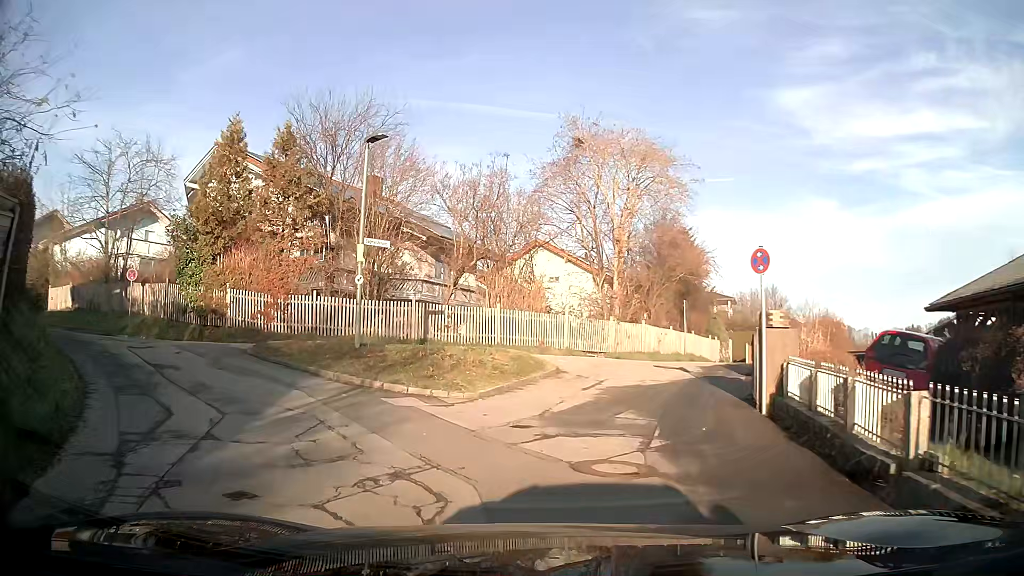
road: residential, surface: asphalt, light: Day
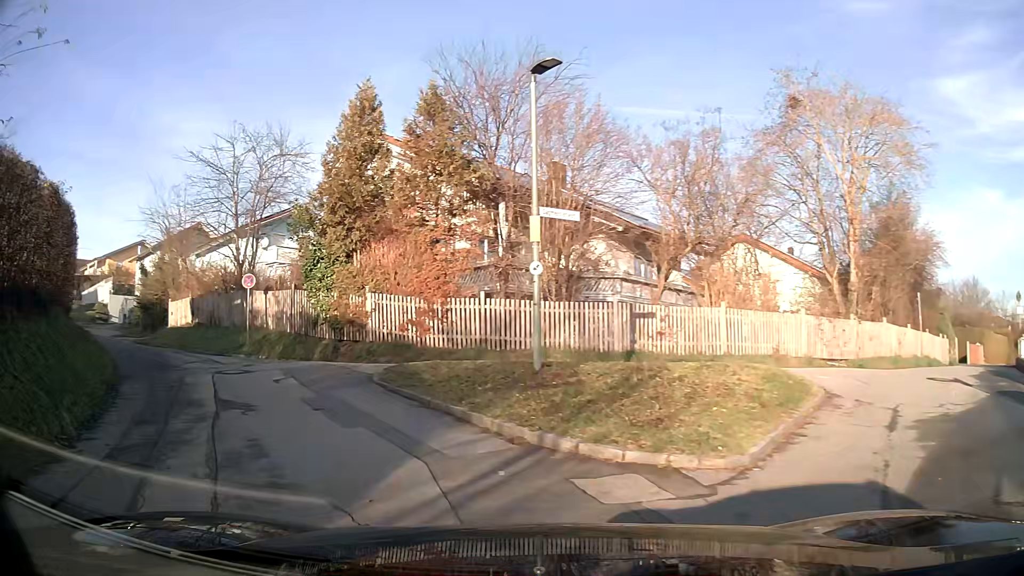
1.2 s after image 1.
(-0.7, +5.1) m; -18°
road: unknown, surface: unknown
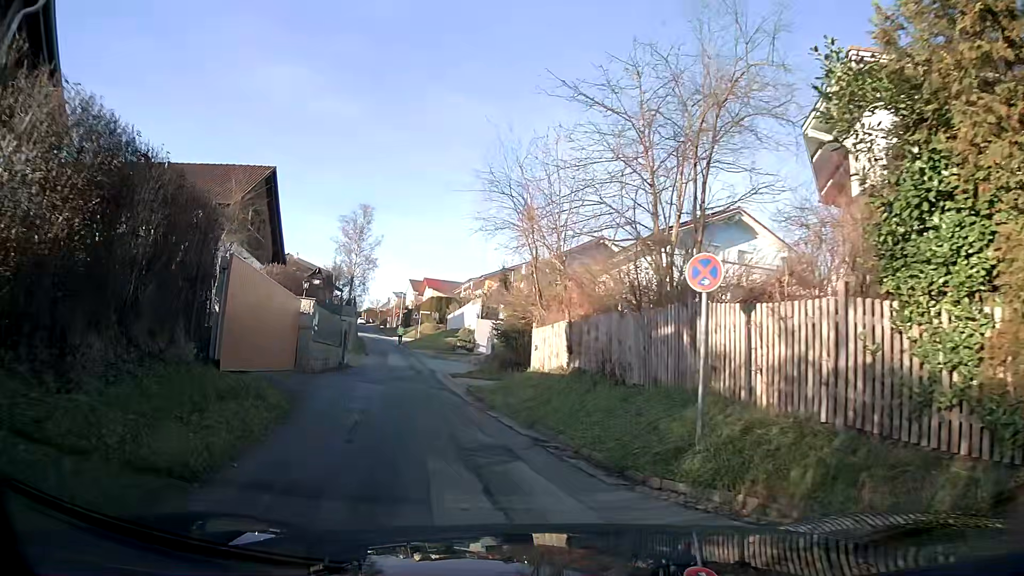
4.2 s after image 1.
(-4.4, +12.3) m; -33°
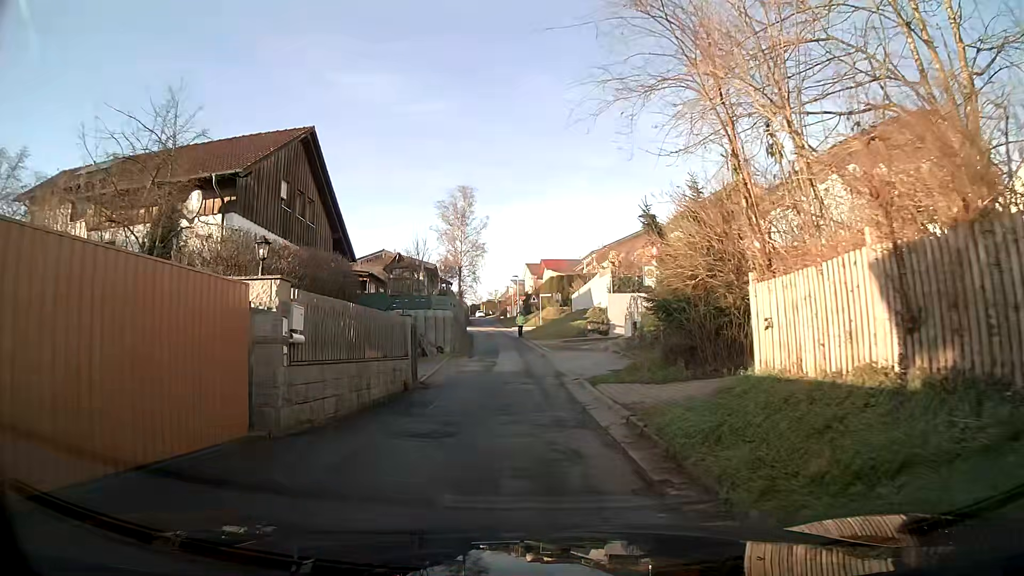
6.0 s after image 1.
(-0.7, +9.5) m; -7°
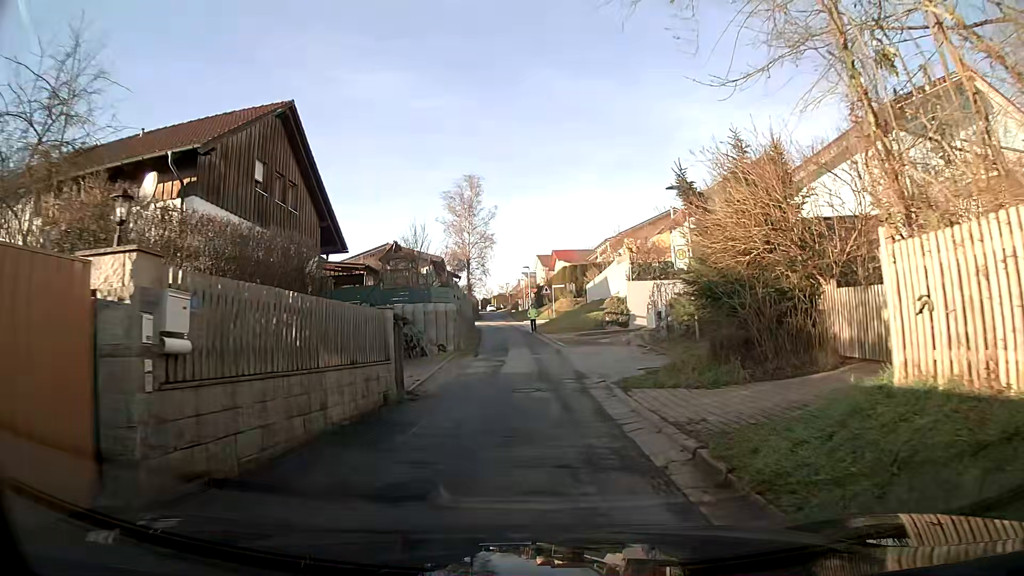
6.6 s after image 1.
(0.0, +3.3) m; -1°
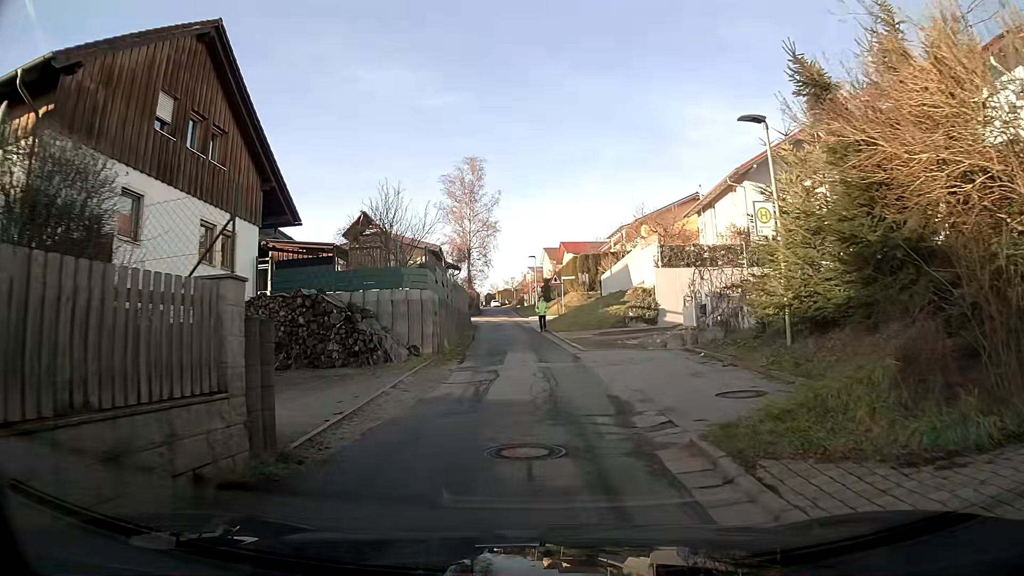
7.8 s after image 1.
(-0.1, +7.0) m; -2°
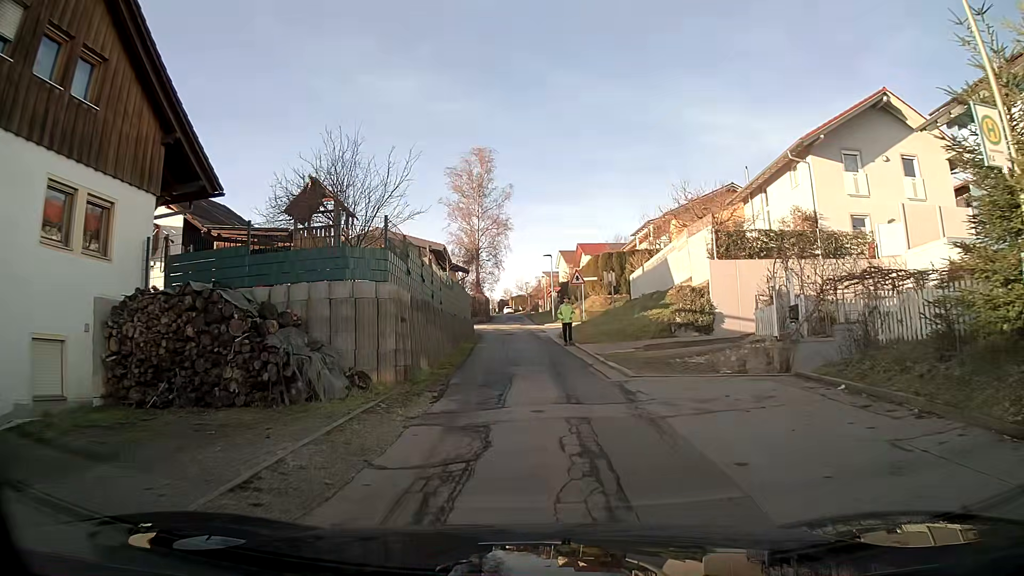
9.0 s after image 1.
(-0.1, +7.2) m; -2°
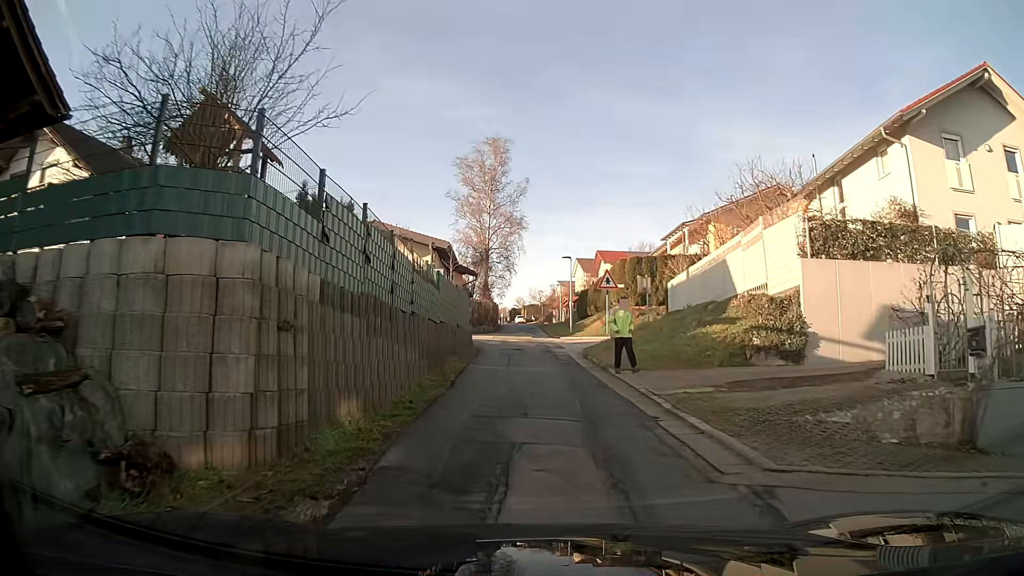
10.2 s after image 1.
(-0.1, +7.0) m; -1°
